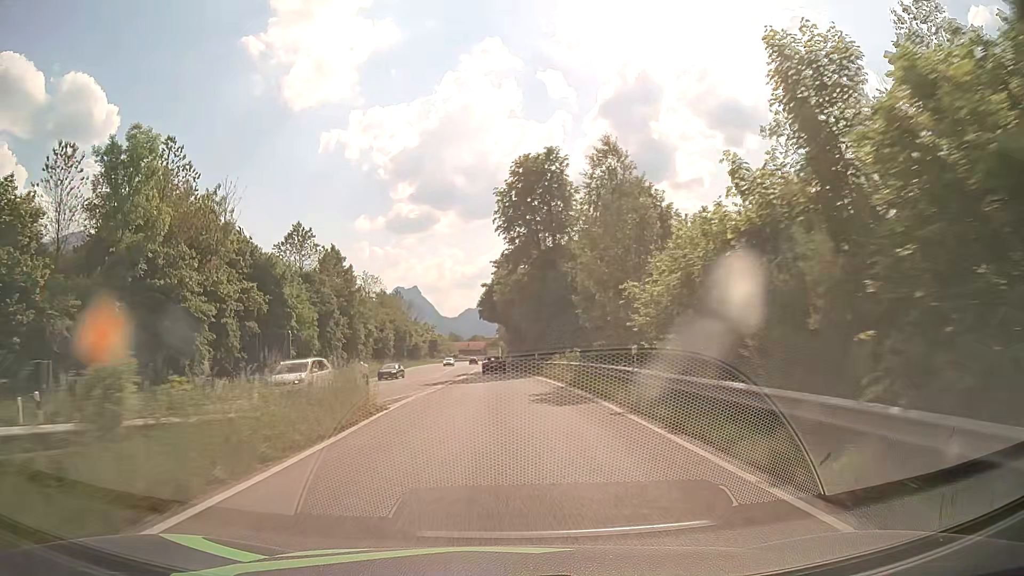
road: primary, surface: asphalt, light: Day
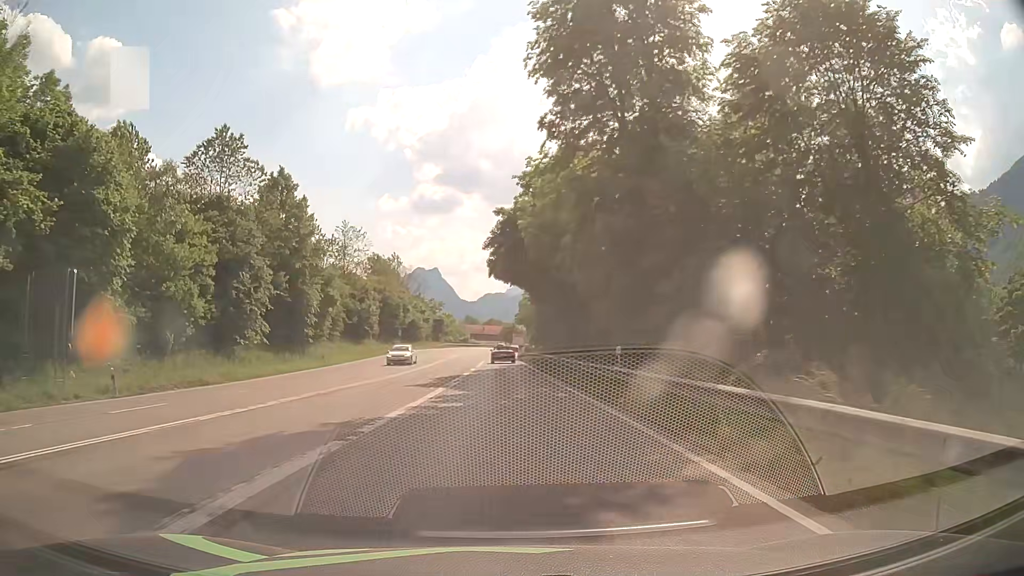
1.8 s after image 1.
(-0.5, +27.7) m; -1°
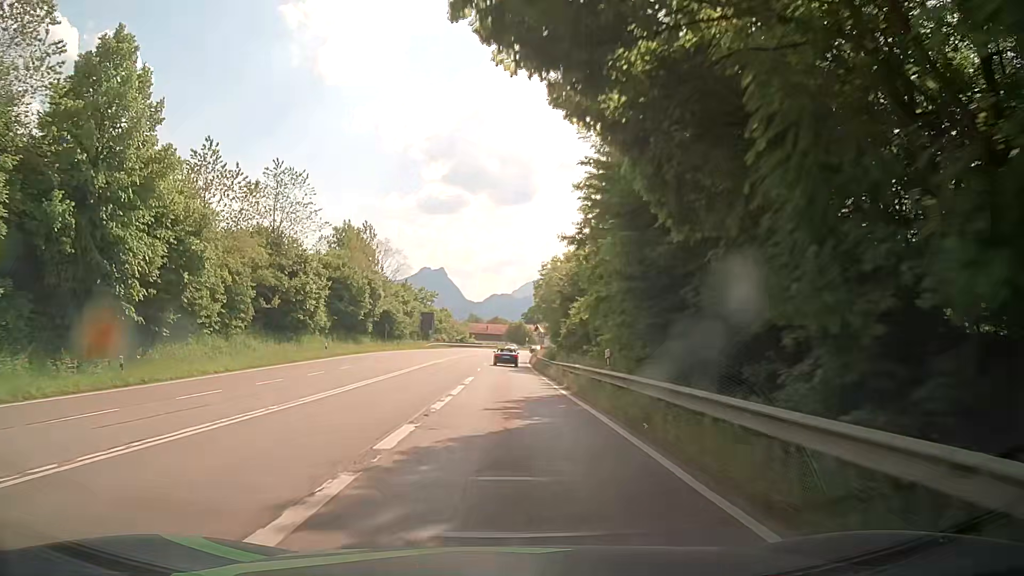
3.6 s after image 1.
(-0.2, +28.0) m; 0°
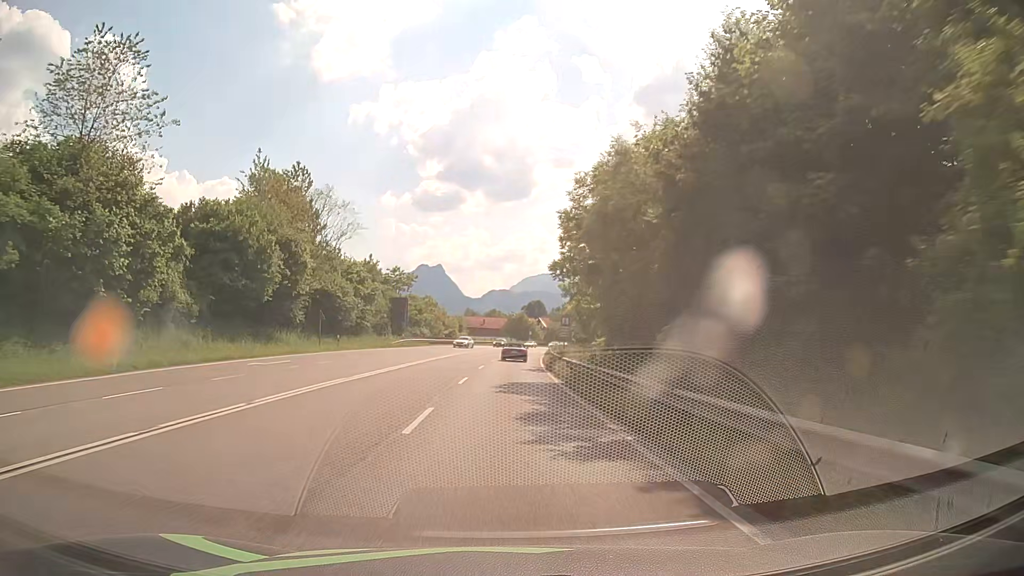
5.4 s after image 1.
(-0.3, +27.8) m; 0°
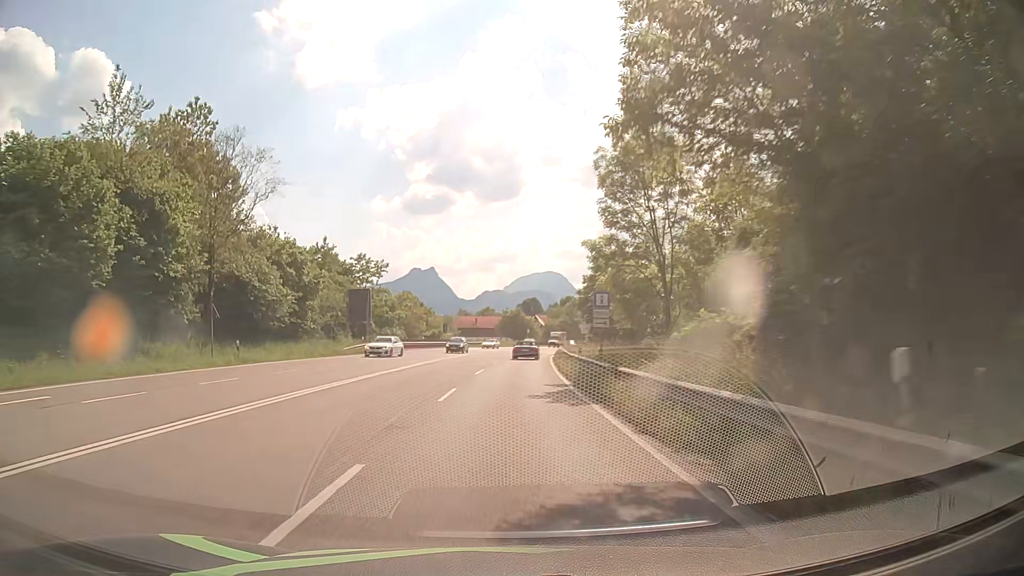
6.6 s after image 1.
(0.0, +18.5) m; 0°
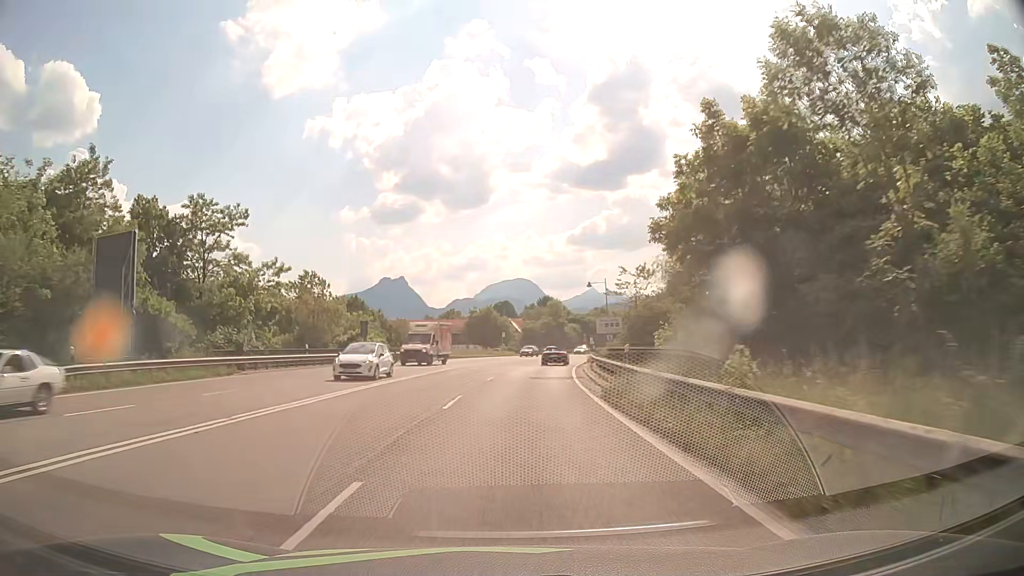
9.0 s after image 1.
(+0.3, +36.7) m; +2°
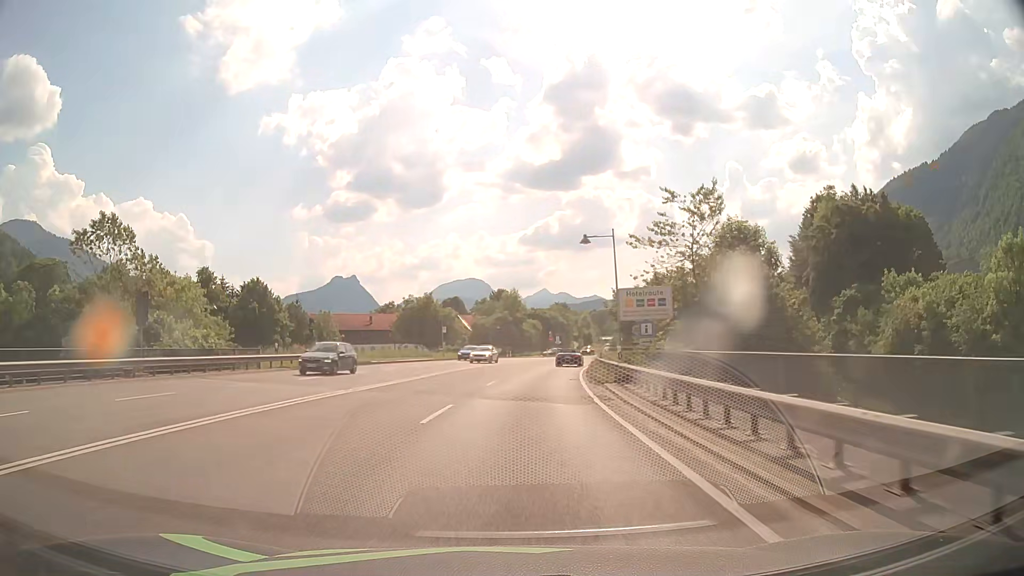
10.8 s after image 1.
(+0.8, +27.3) m; +4°
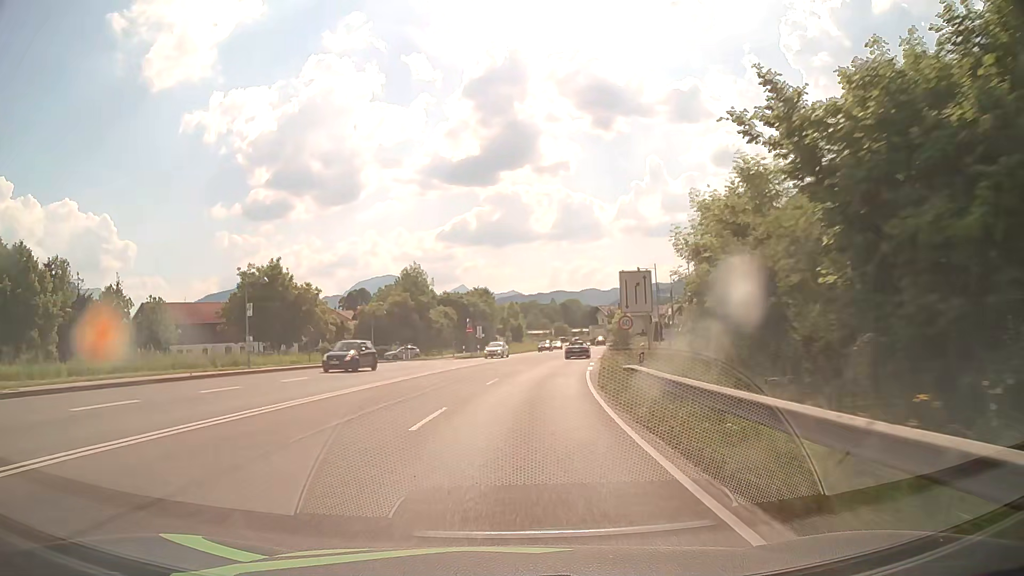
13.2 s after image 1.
(+2.3, +36.5) m; +7°
(0, +10) (+1, +20) (+2, +30) (+3, +40) (+4, +50) (+6, +60) (+8, +69) (+10, +79) (+12, +89) (+13, +99) m
